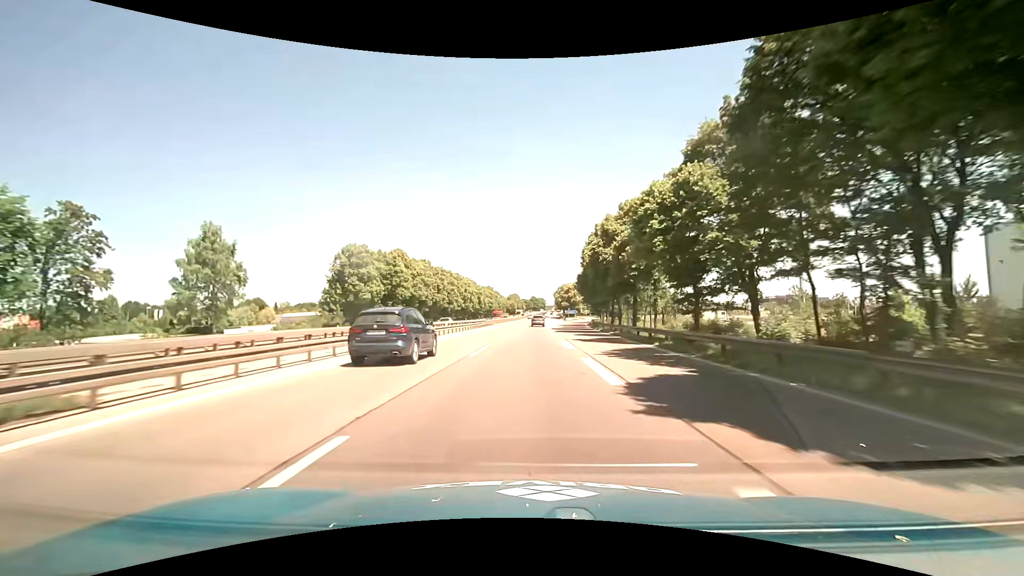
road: motorway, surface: asphalt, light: Day
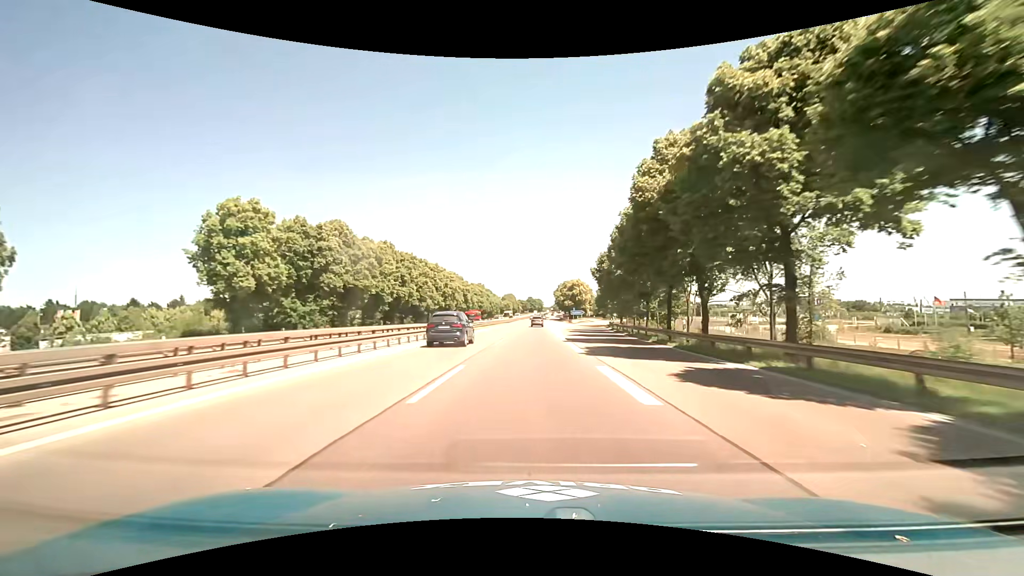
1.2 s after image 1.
(0.0, +27.9) m; +1°
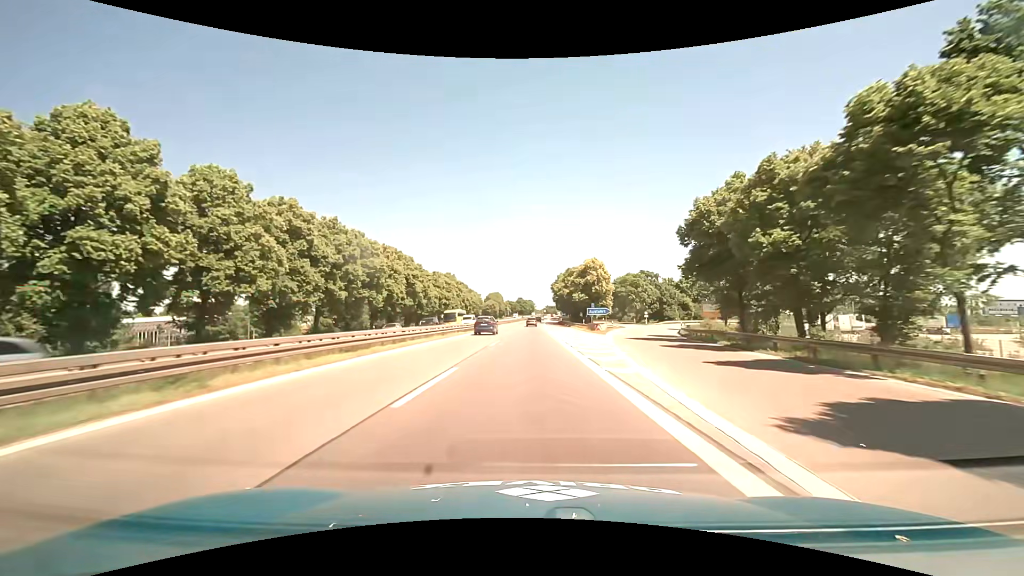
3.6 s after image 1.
(+0.5, +54.0) m; +1°
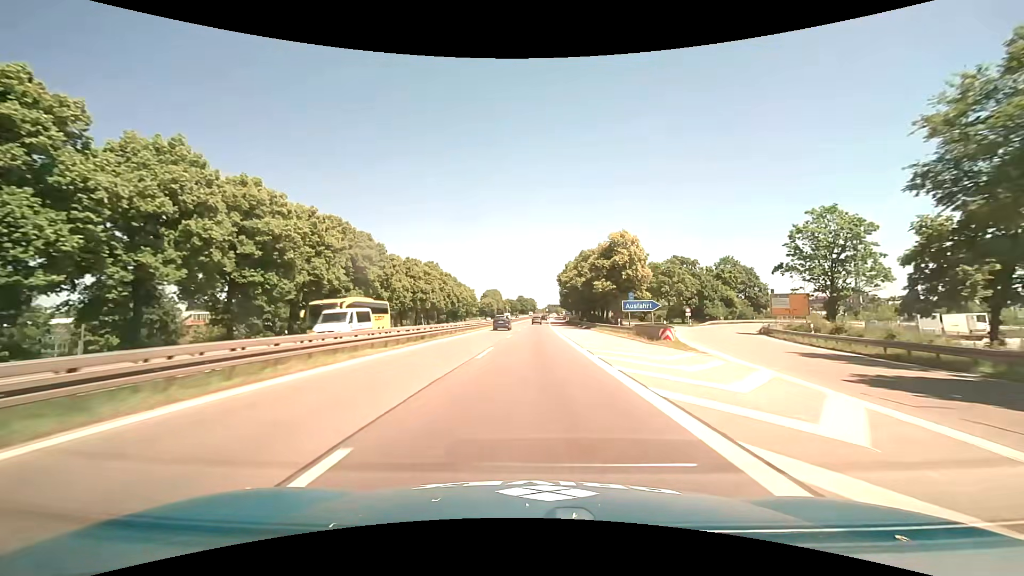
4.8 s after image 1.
(0.0, +26.7) m; 0°
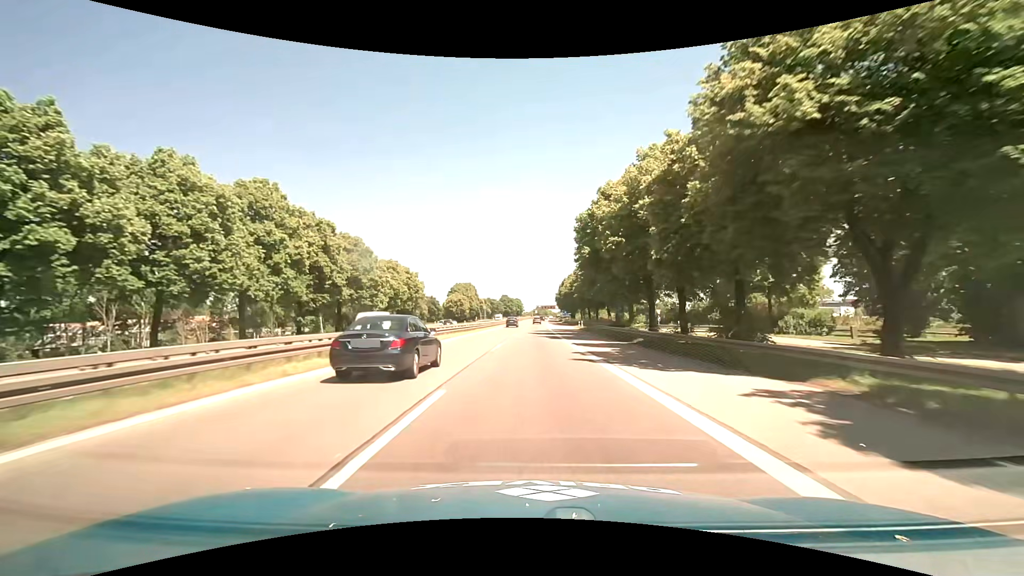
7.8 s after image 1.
(+0.6, +67.9) m; +1°
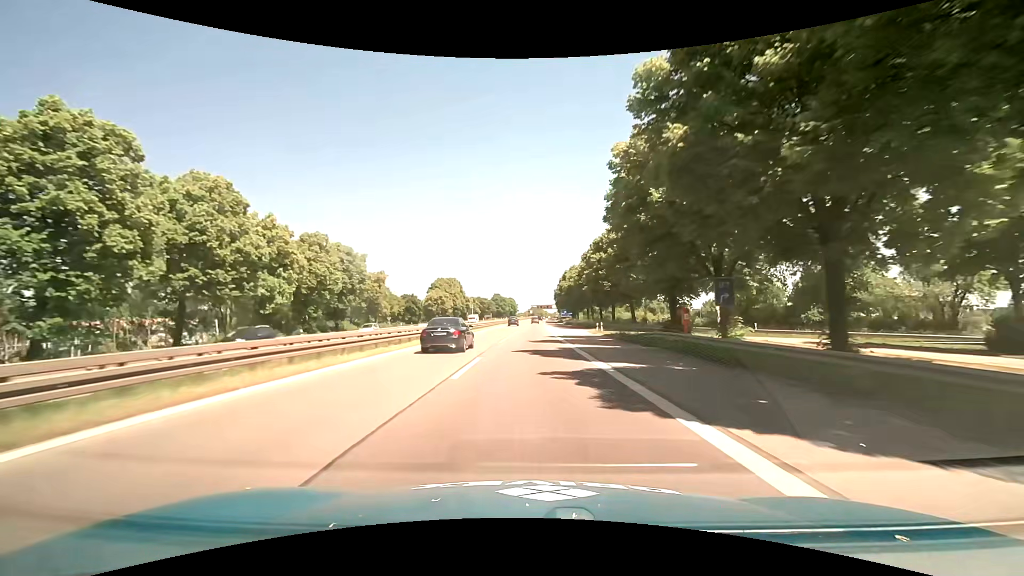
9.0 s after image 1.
(+0.2, +27.7) m; 0°
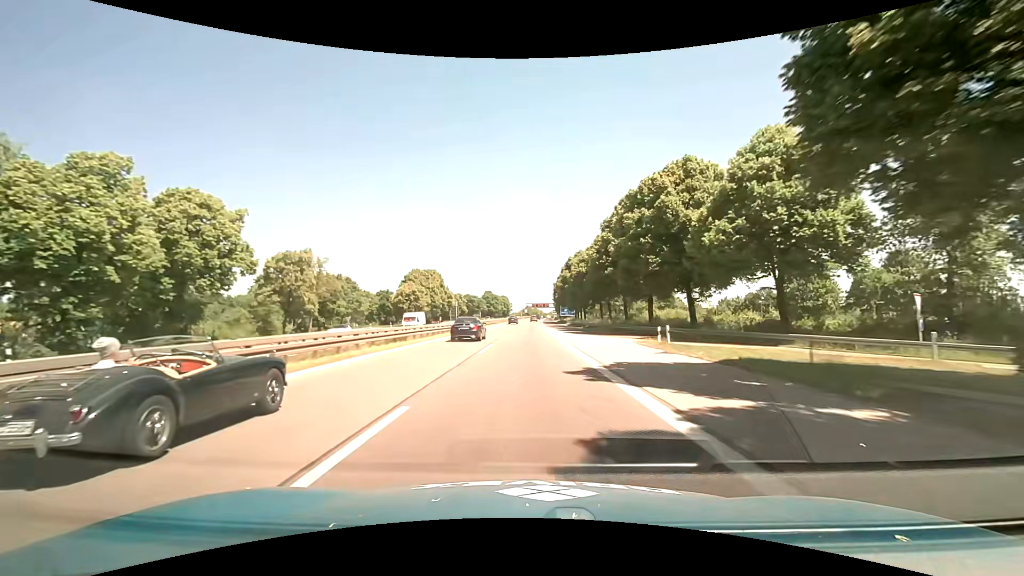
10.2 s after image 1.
(+0.3, +28.0) m; +1°
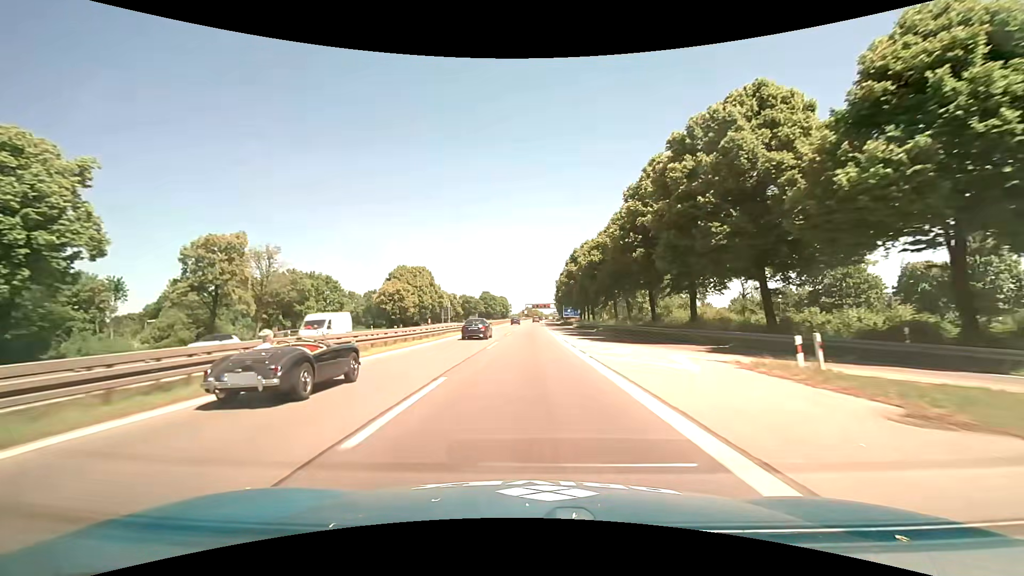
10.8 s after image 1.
(0.0, +14.1) m; 0°
(0, +10) (0, +20) (0, +30) (0, +40) (0, +50) (0, +60) (0, +70) (0, +80) (0, +90) (+1, +100) m
